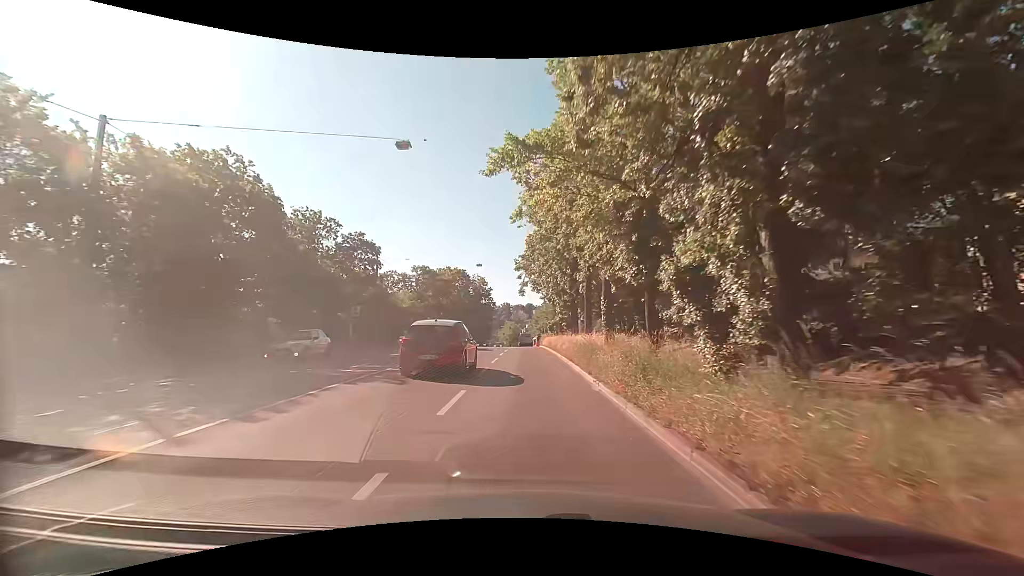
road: secondary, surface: asphalt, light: Day
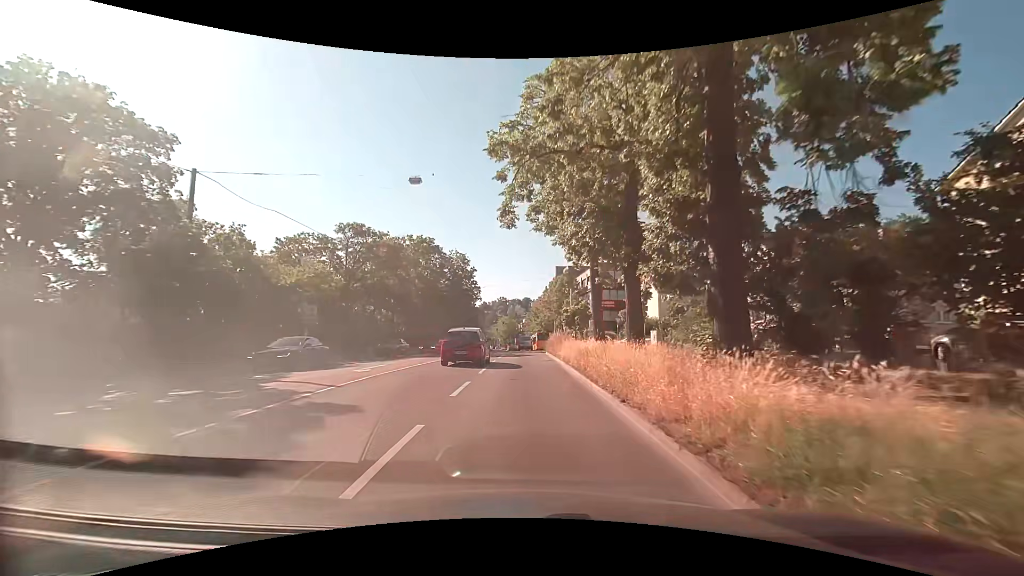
(0.0, +28.0) m; 0°
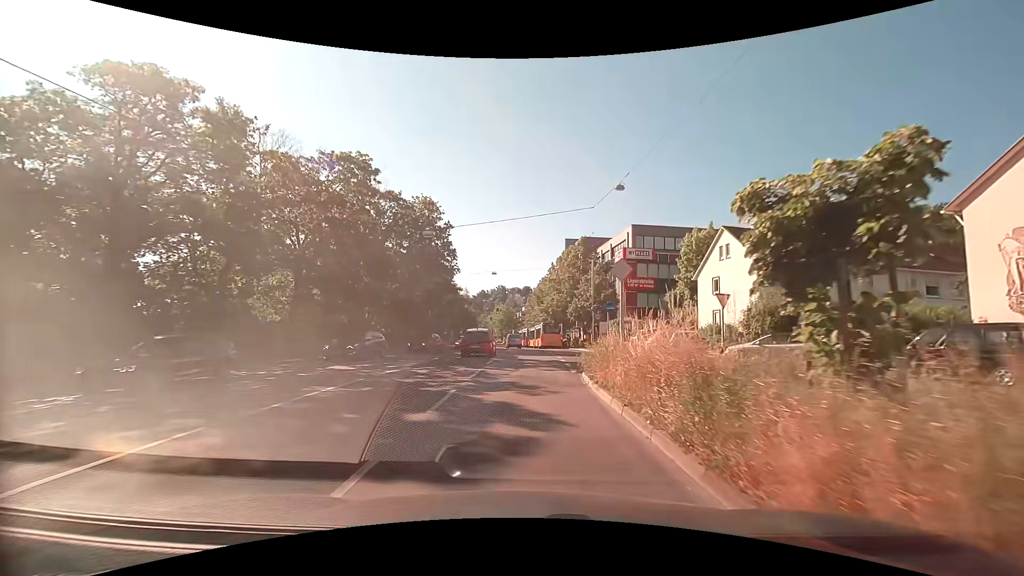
(+0.1, +26.1) m; +1°
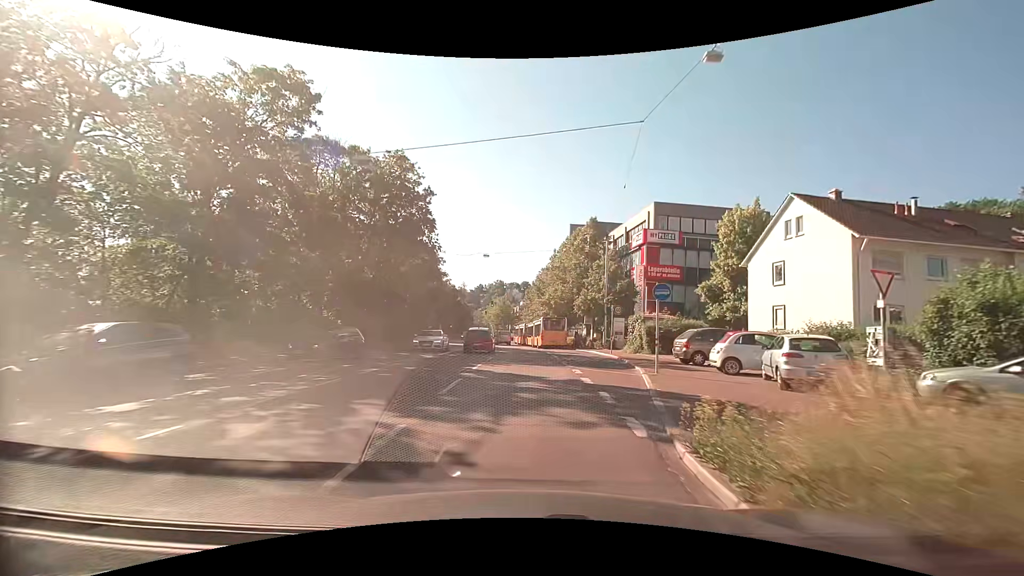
(-0.2, +10.5) m; 0°
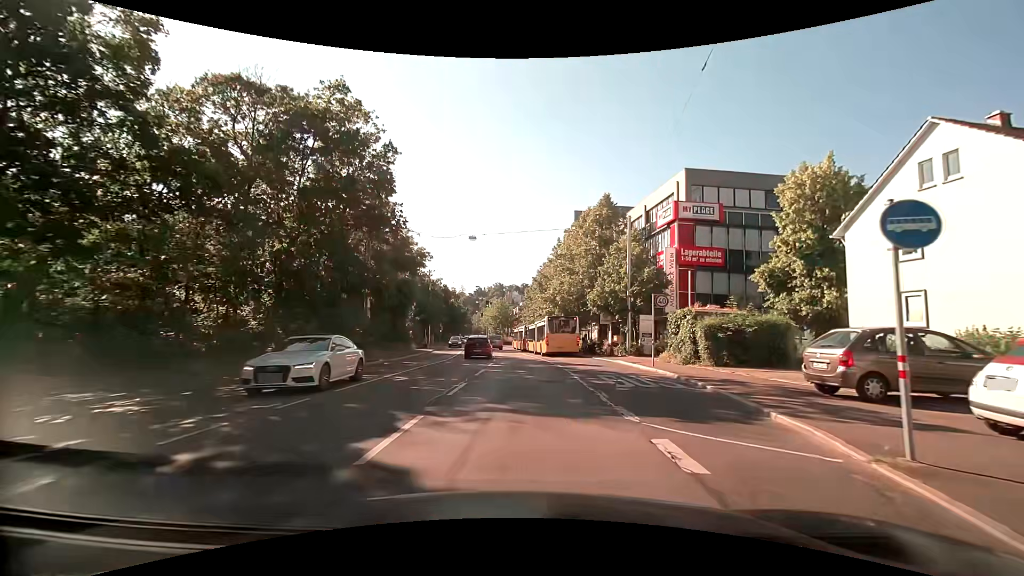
(-0.1, +10.8) m; -1°
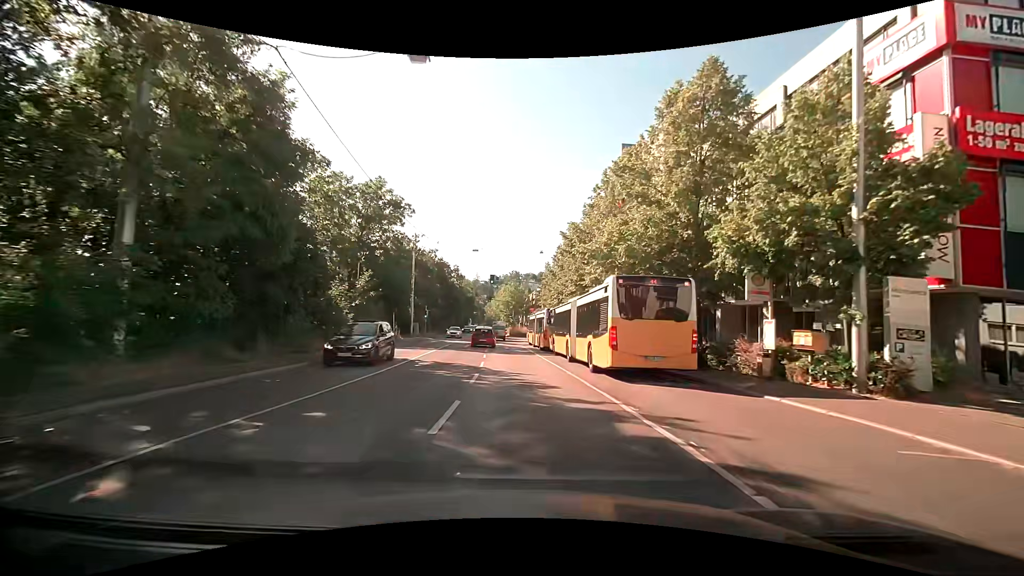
(-0.3, +23.1) m; -2°
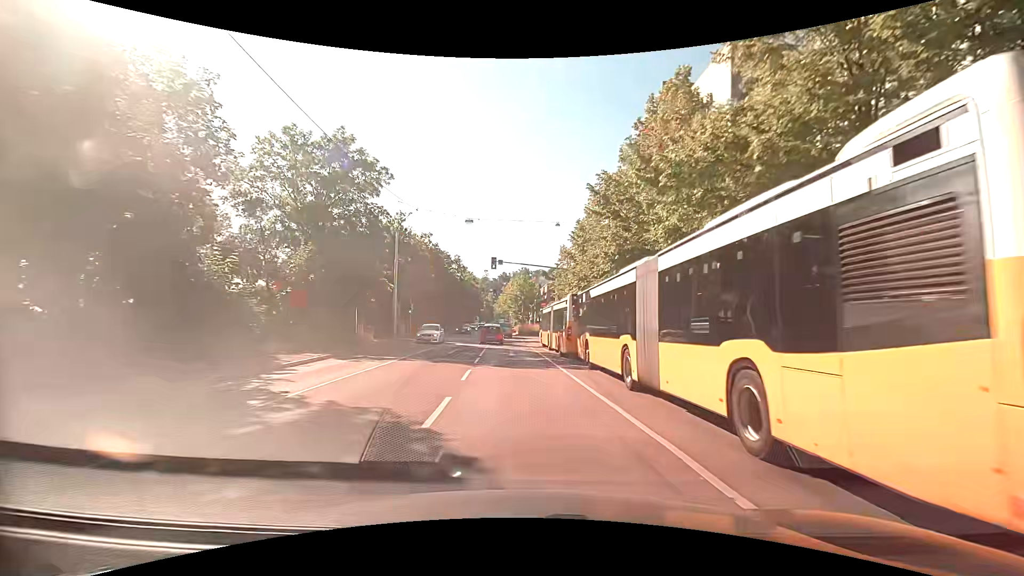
(+0.1, +11.9) m; 0°
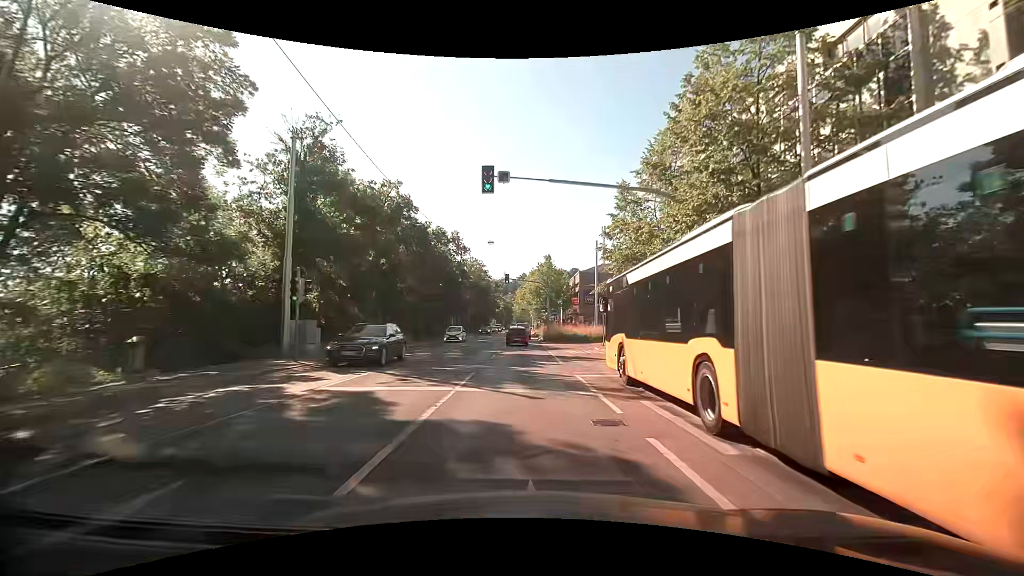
(-0.8, +24.9) m; -3°
